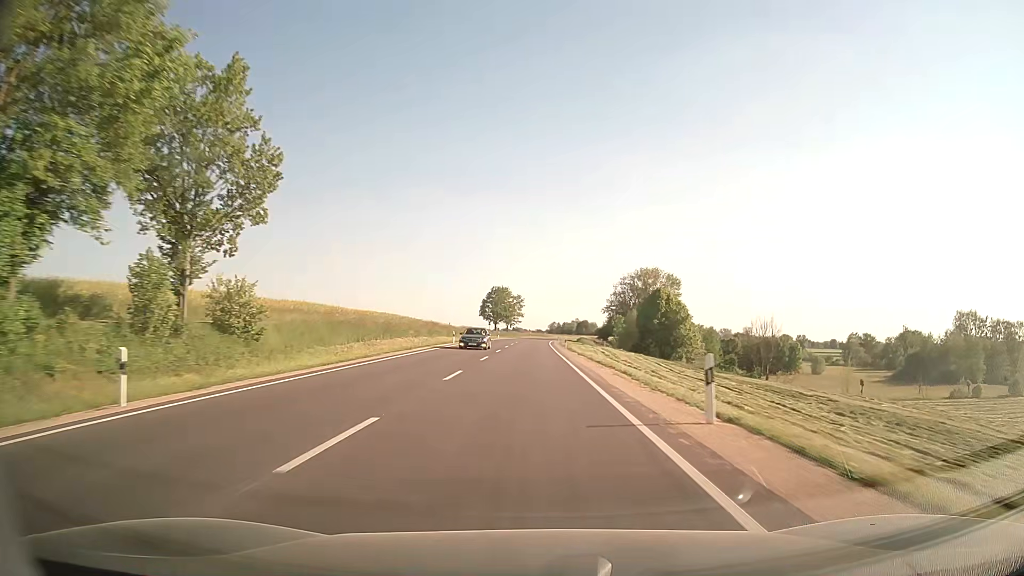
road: secondary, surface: asphalt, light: Day
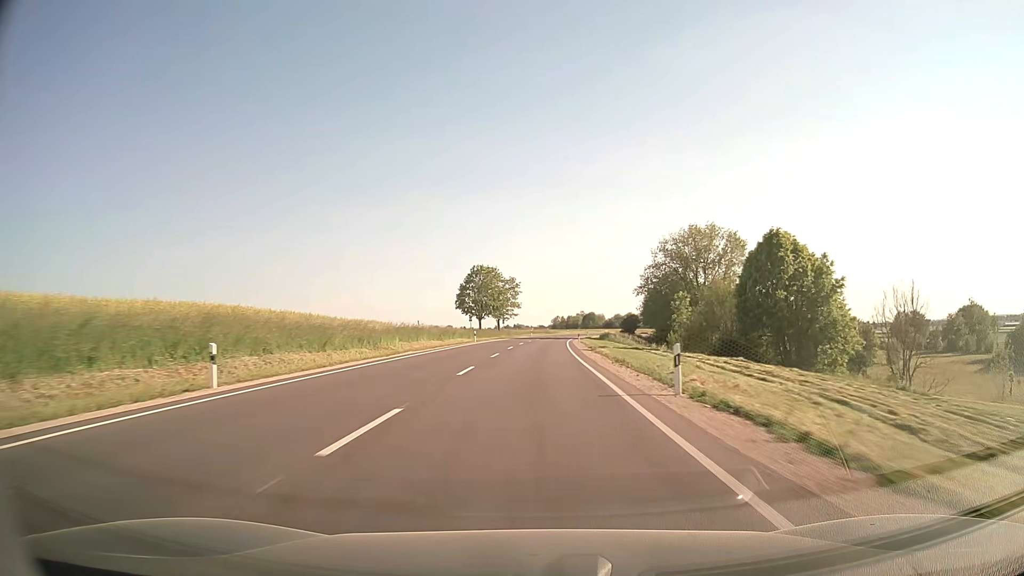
(+0.1, +46.9) m; 0°
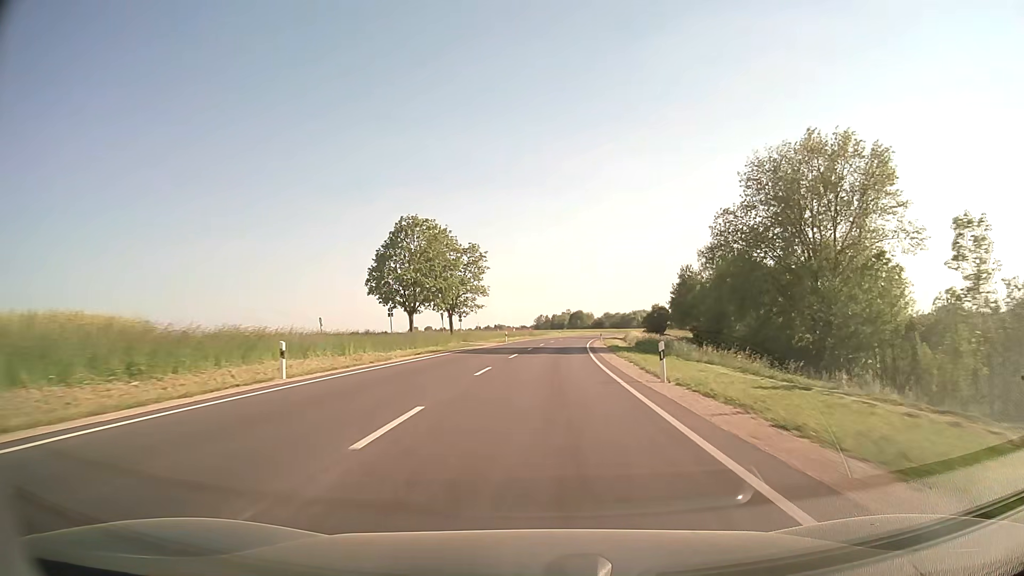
(+0.4, +47.6) m; +1°
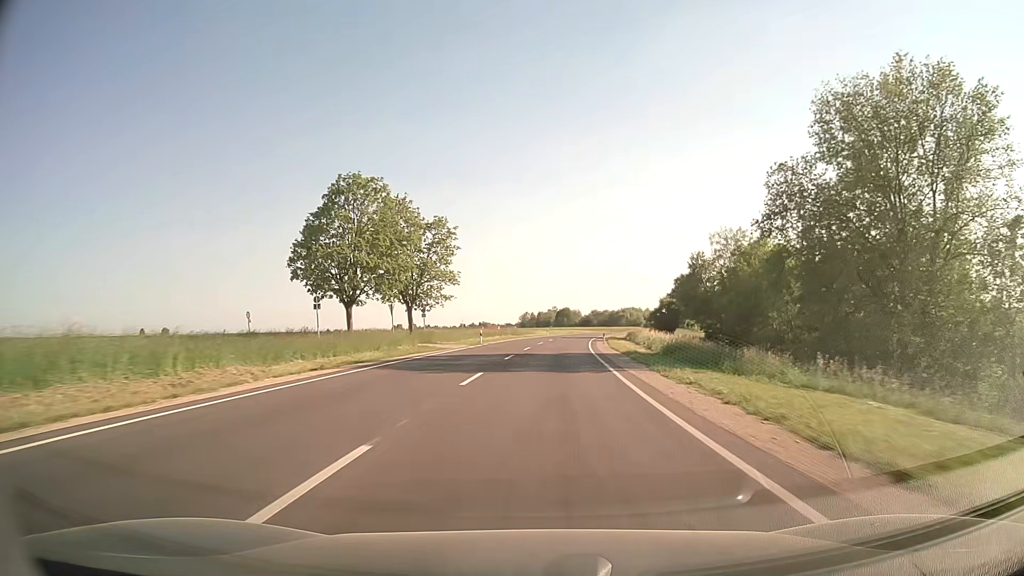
(+0.1, +15.8) m; +1°
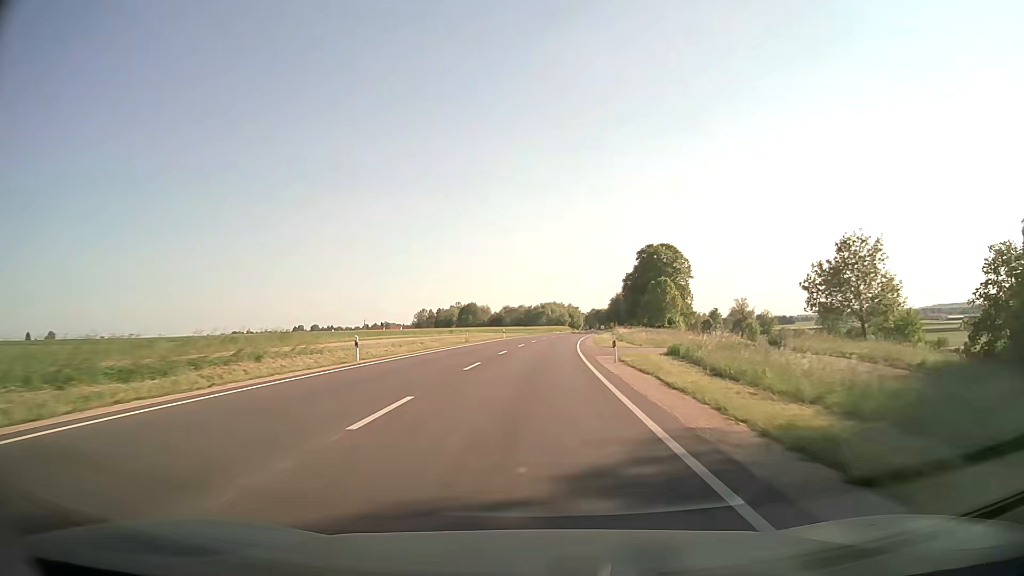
(+5.3, +78.4) m; +8°
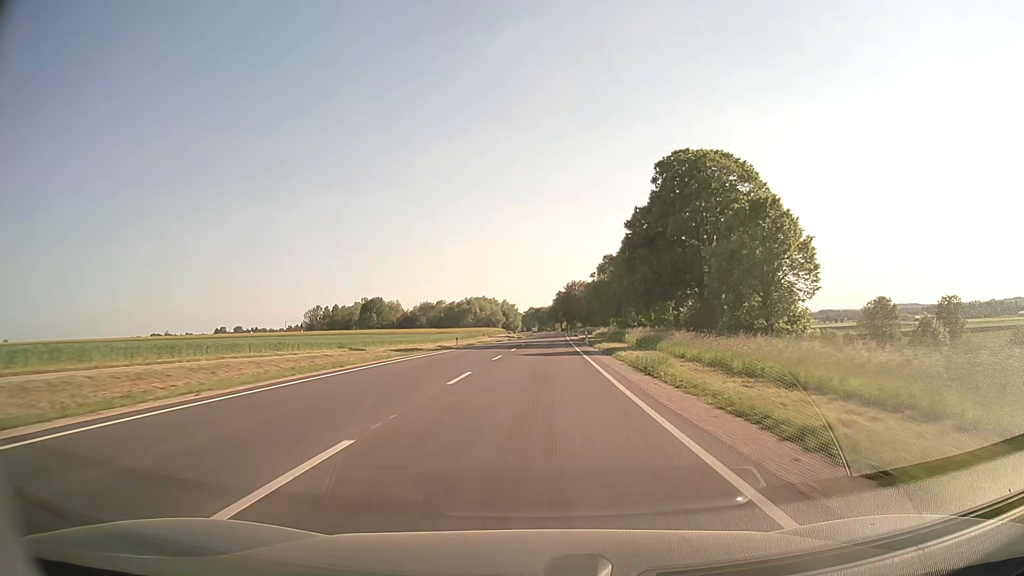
(+3.8, +76.1) m; +6°
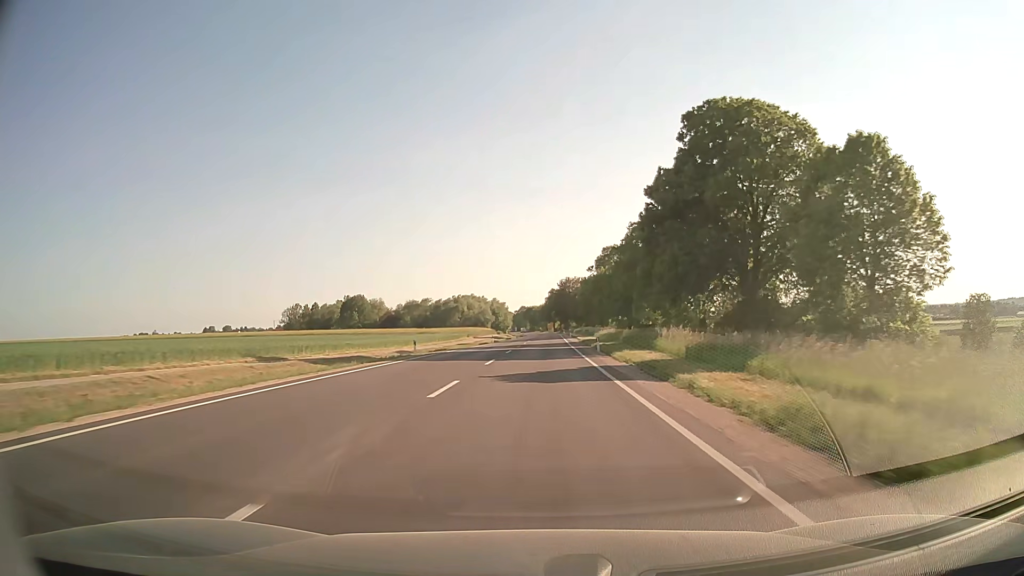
(+0.1, +15.0) m; +1°
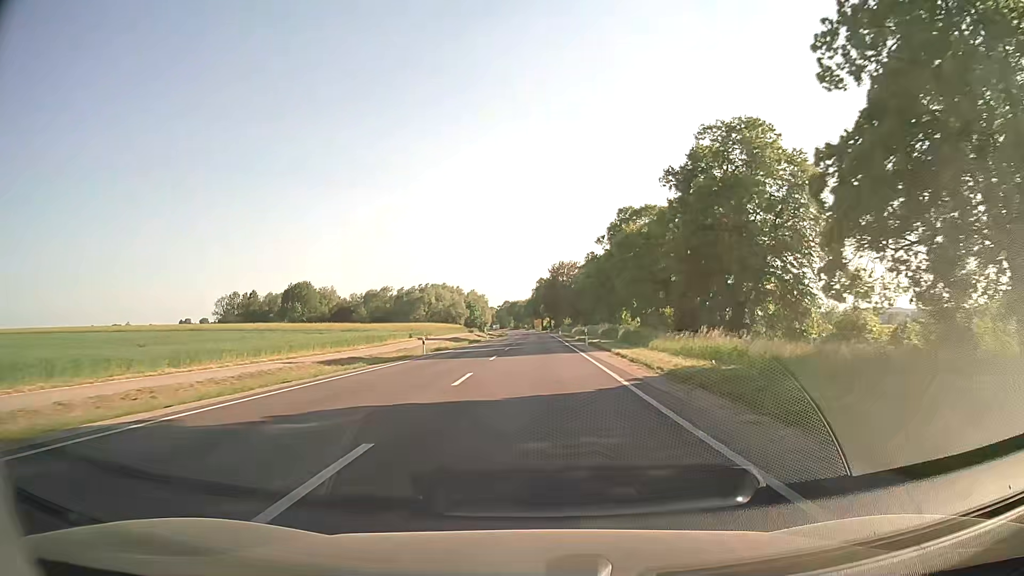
(+0.5, +44.6) m; +1°
(0, +10) (0, +20) (0, +30) (0, +40) (0, +50) (0, +60) (0, +70) (0, +80) (0, +90) (0, +100) m
